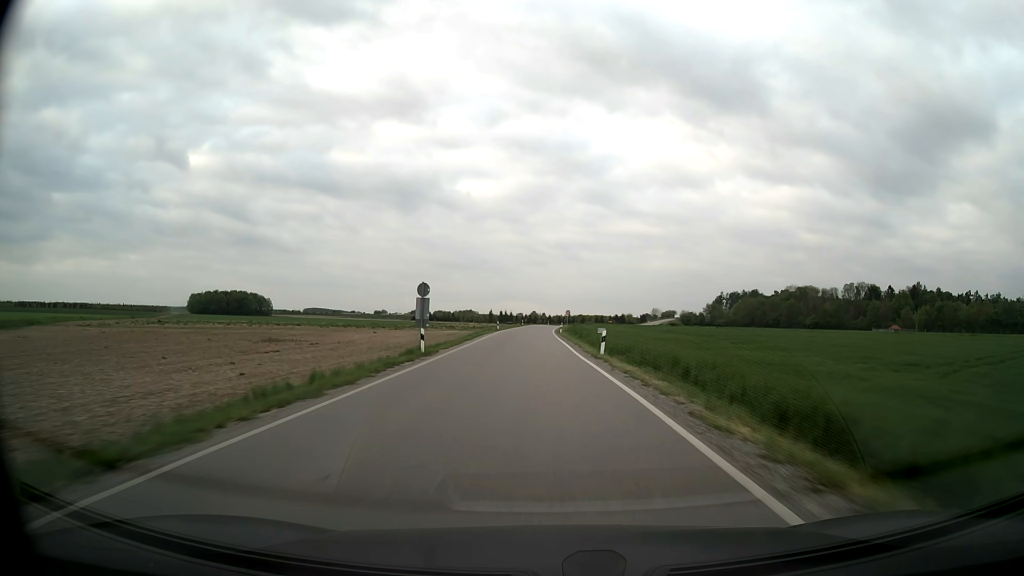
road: secondary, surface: asphalt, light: Day
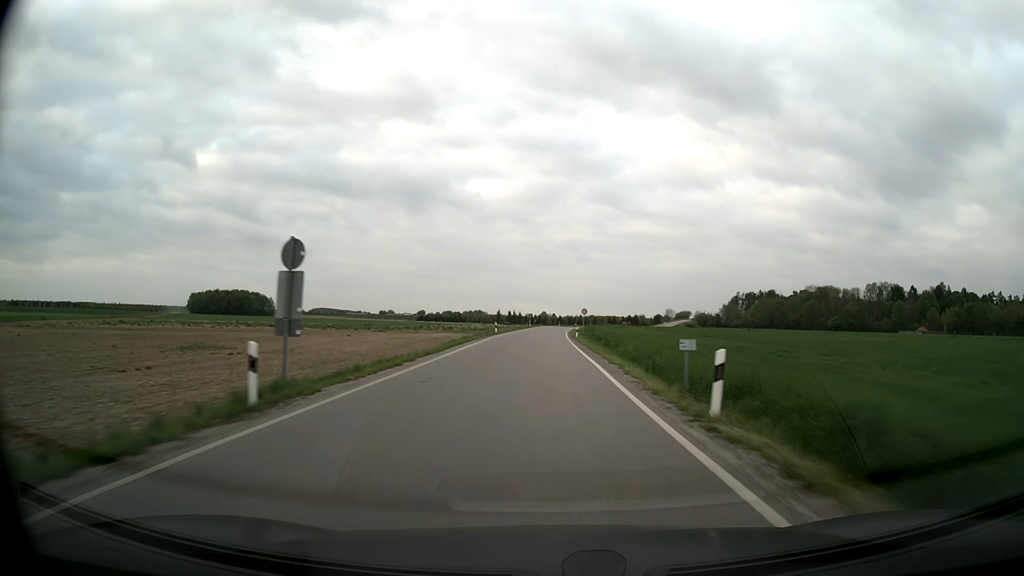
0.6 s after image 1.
(-0.2, +16.0) m; -1°
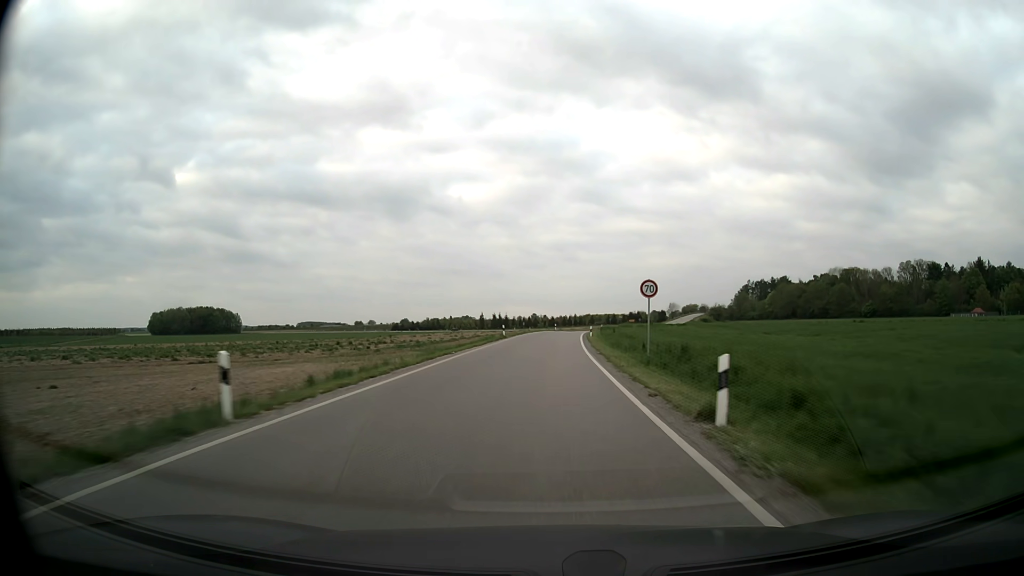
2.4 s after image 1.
(+0.1, +47.6) m; +1°
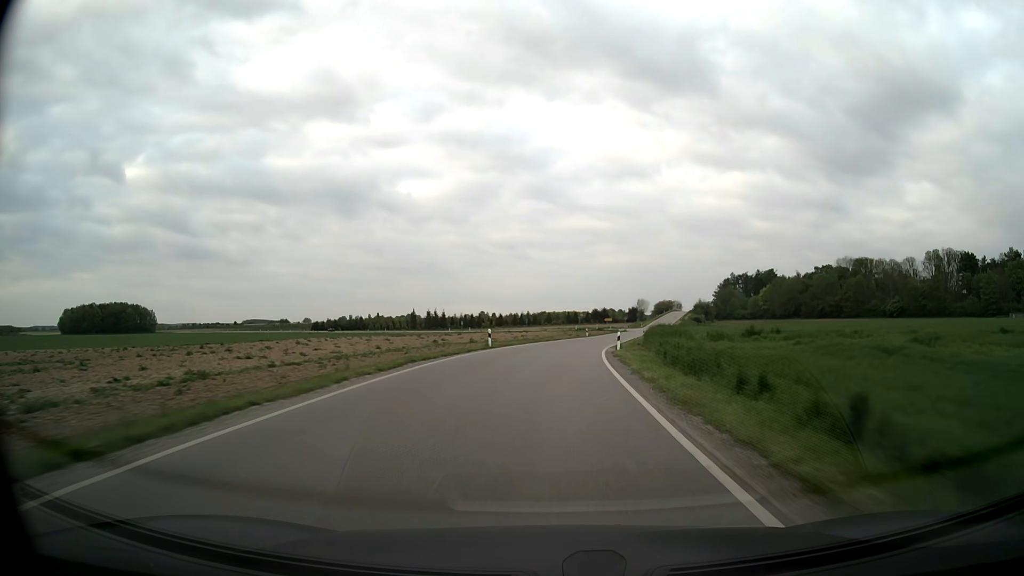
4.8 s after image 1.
(+1.6, +60.8) m; +4°
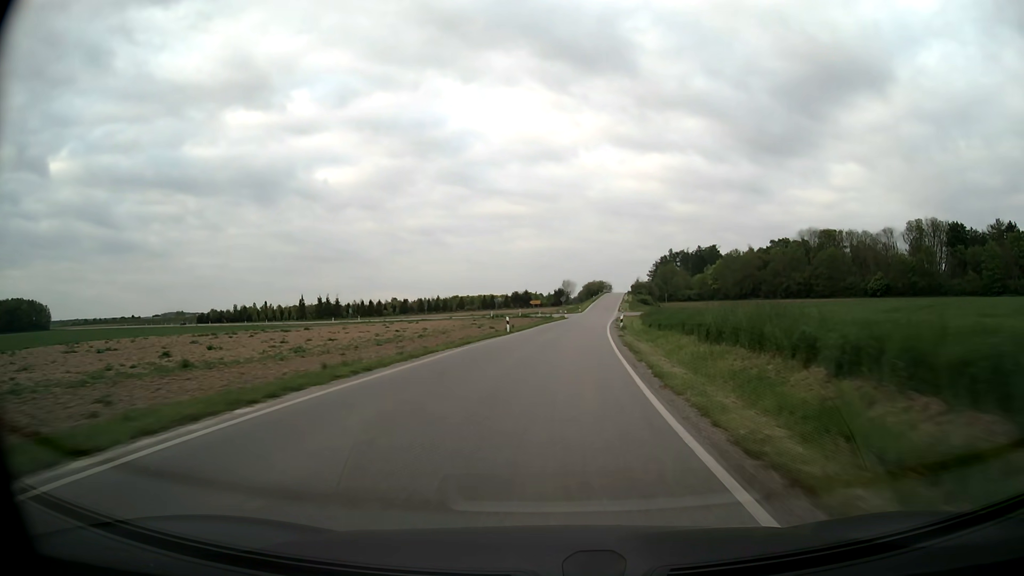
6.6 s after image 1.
(+2.3, +41.1) m; +7°
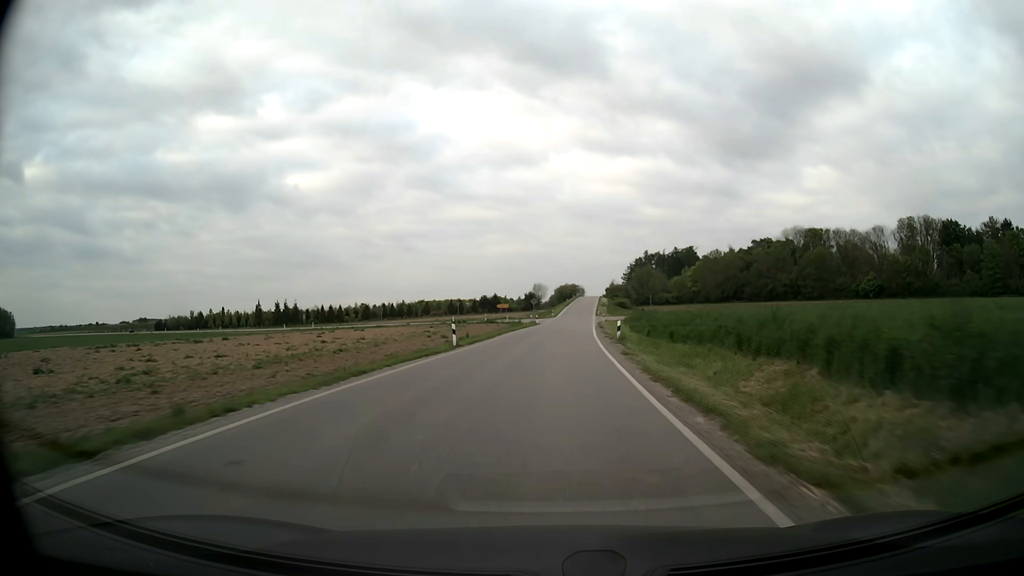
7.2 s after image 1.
(+0.3, +12.8) m; +3°
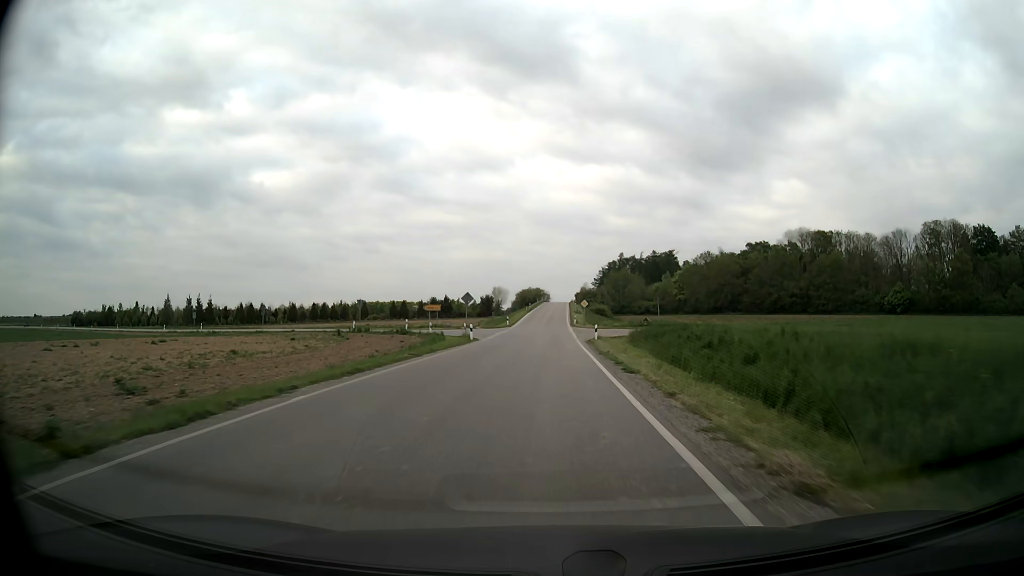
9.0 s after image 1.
(+1.2, +34.5) m; +3°
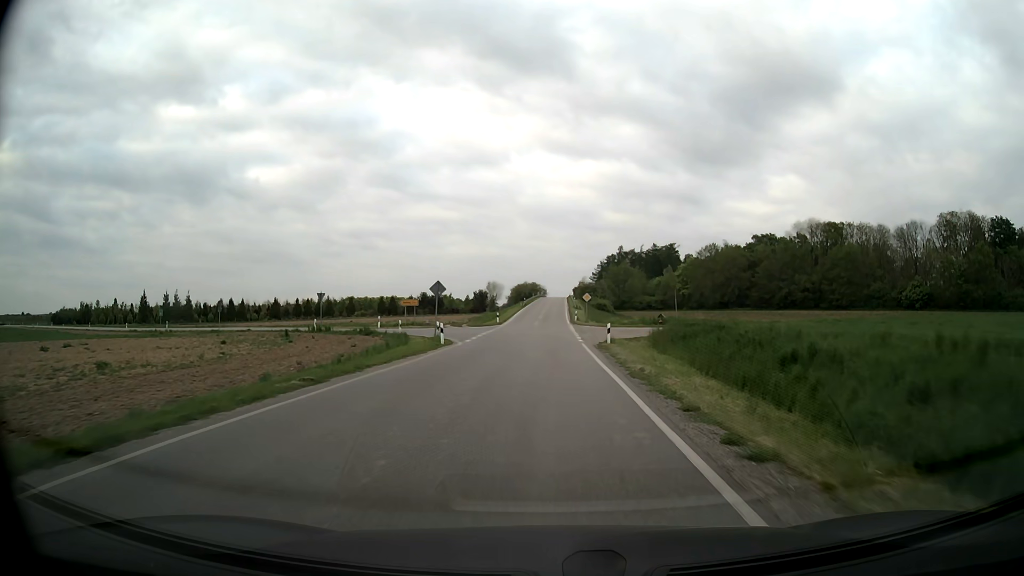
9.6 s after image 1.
(0.0, +10.1) m; 0°
(0, +10) (0, +20) (0, +30) (-1, +40) (-5, +49) (-13, +55) (-21, +61) (-29, +67) (-38, +72) (-46, +78) m
